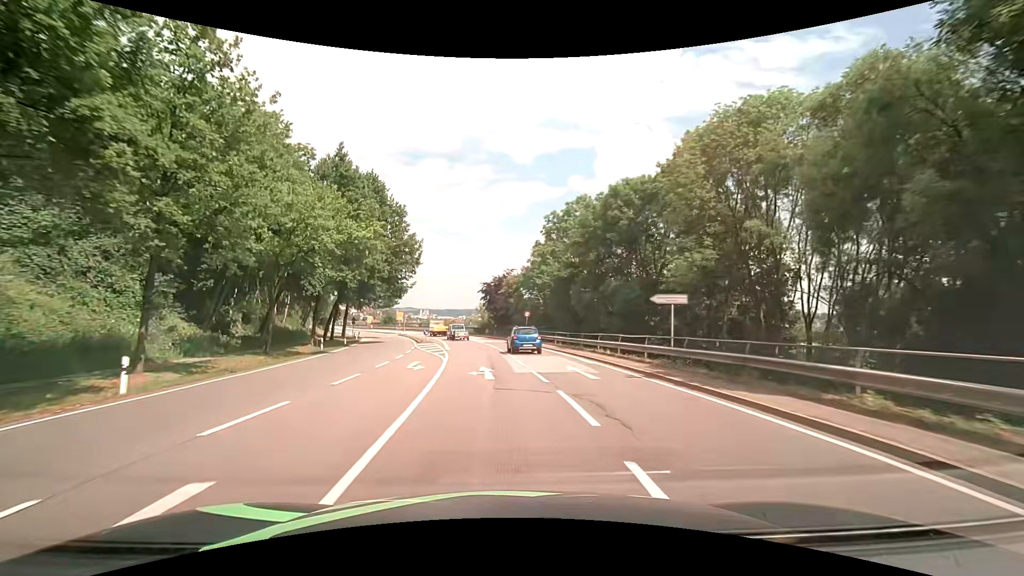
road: primary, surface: asphalt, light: Day
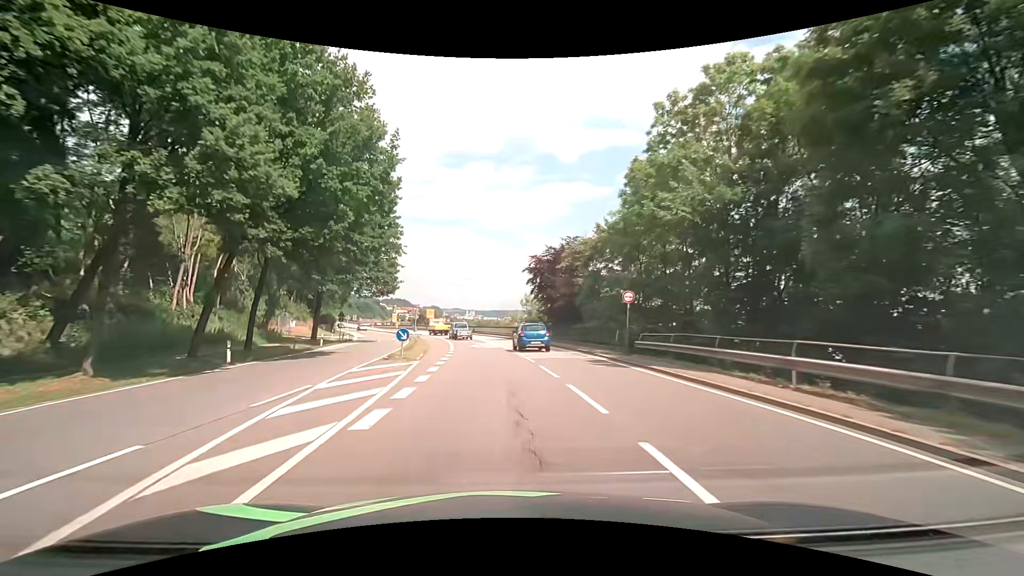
(-1.5, +29.1) m; -5°
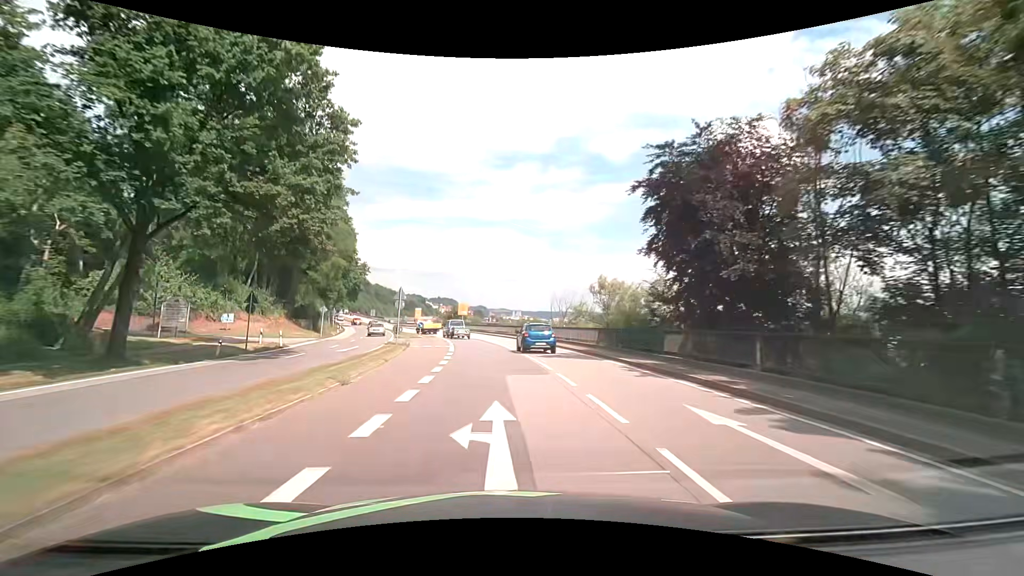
(-1.4, +30.2) m; -6°
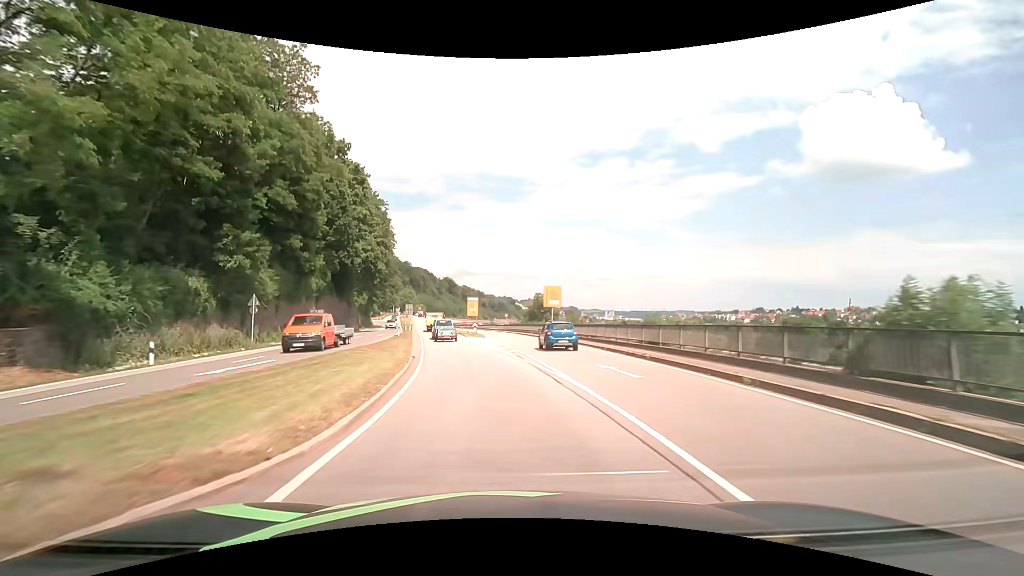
(-3.6, +48.7) m; -10°
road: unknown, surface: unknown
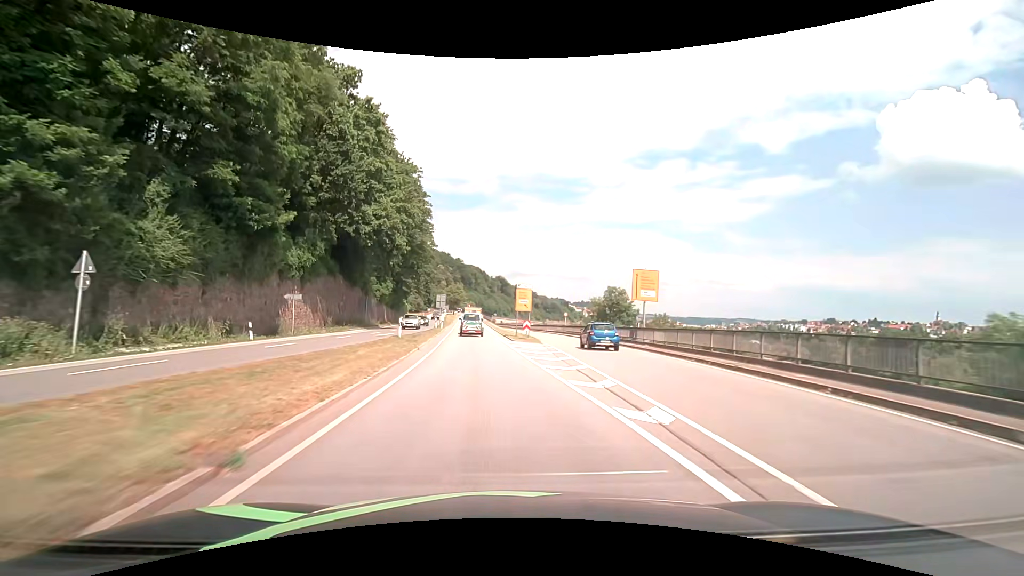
(-1.2, +18.9) m; -6°
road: primary_link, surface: asphalt
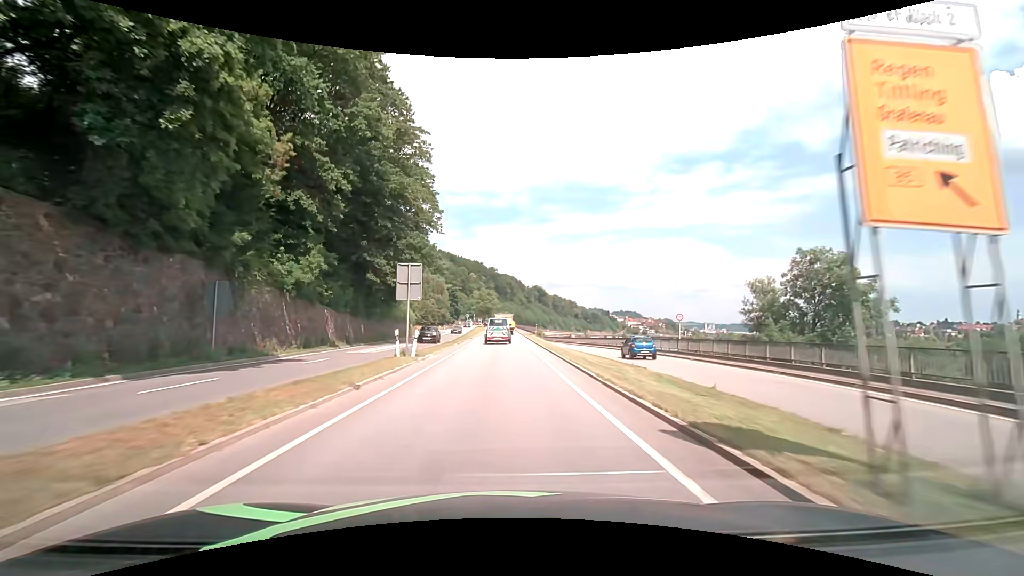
(-1.8, +36.2) m; -4°
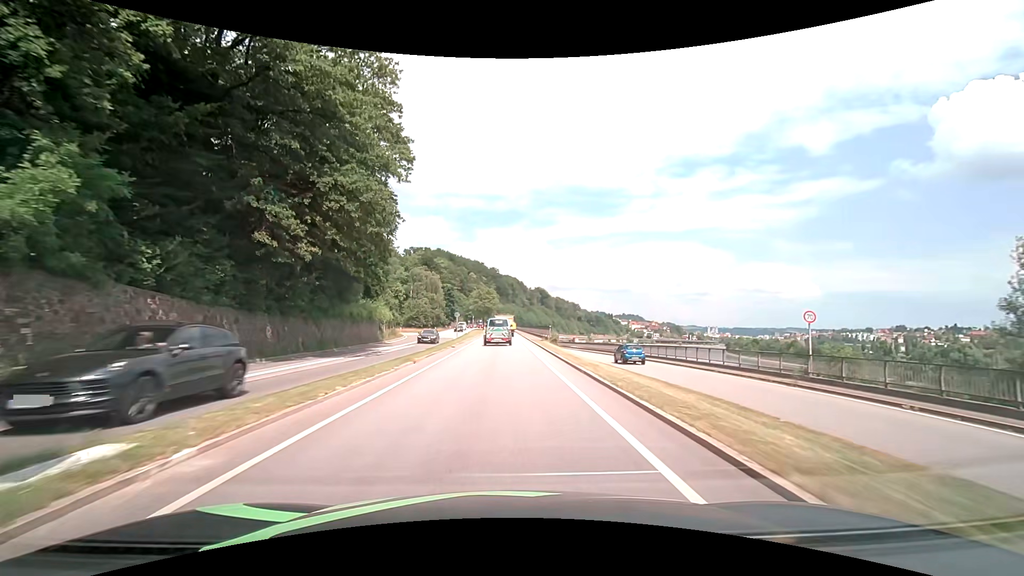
(-0.1, +17.0) m; 0°
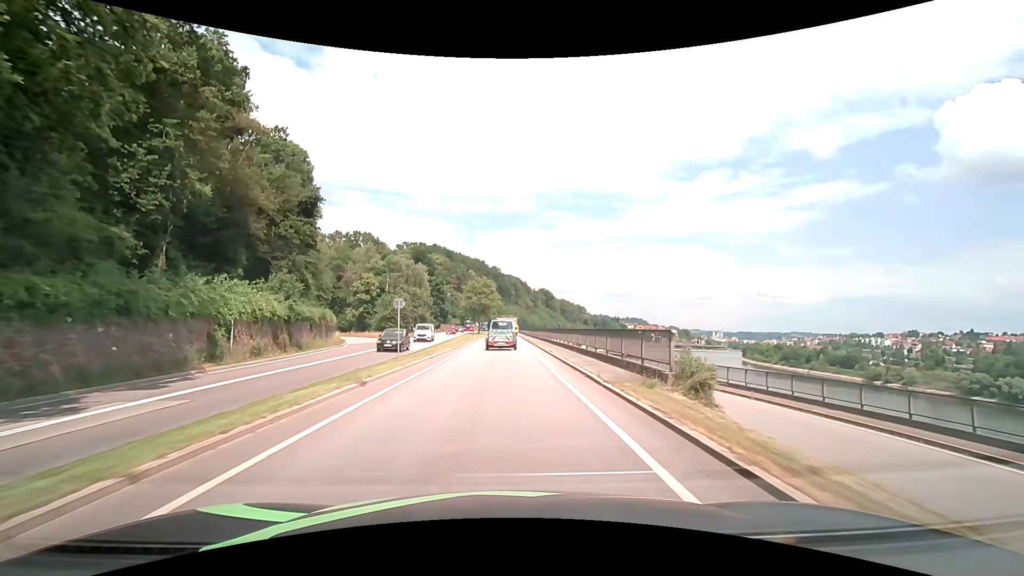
(0.0, +32.1) m; 0°
(0, +10) (0, +20) (0, +30) (0, +40) (0, +50) (0, +60) (0, +70) (0, +80) (0, +90) (0, +100) m
